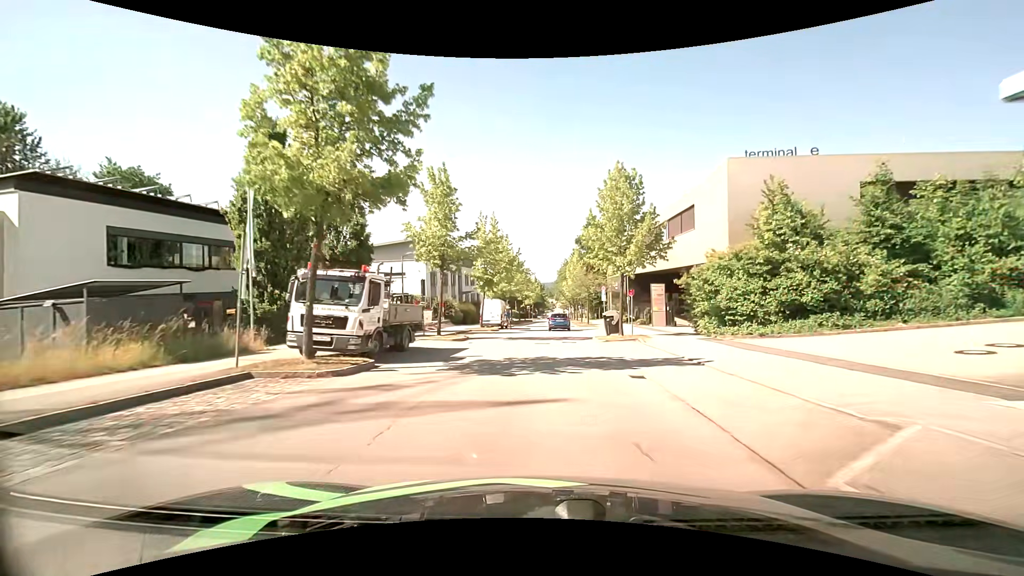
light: Day
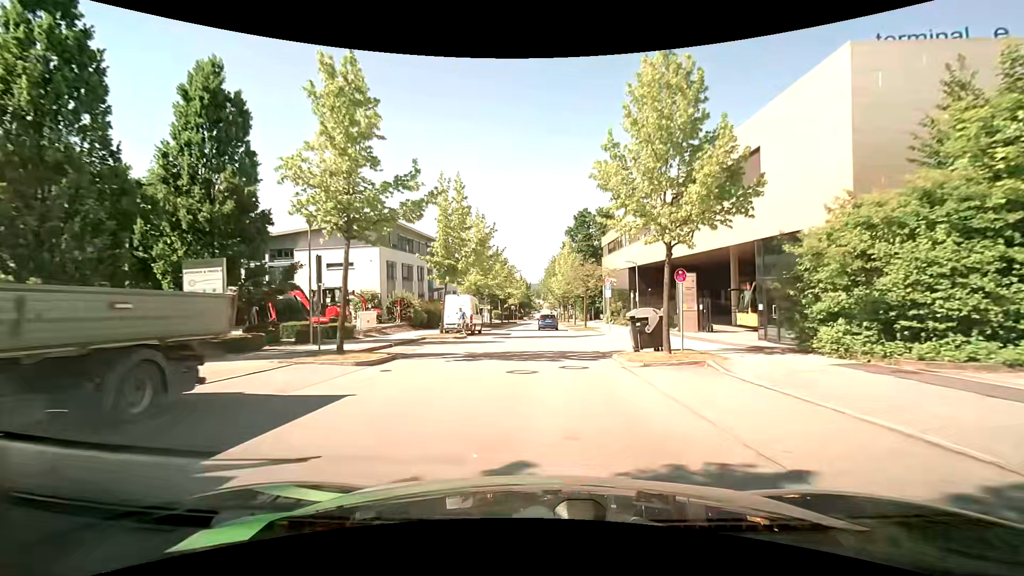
(+0.2, +11.5) m; +2°
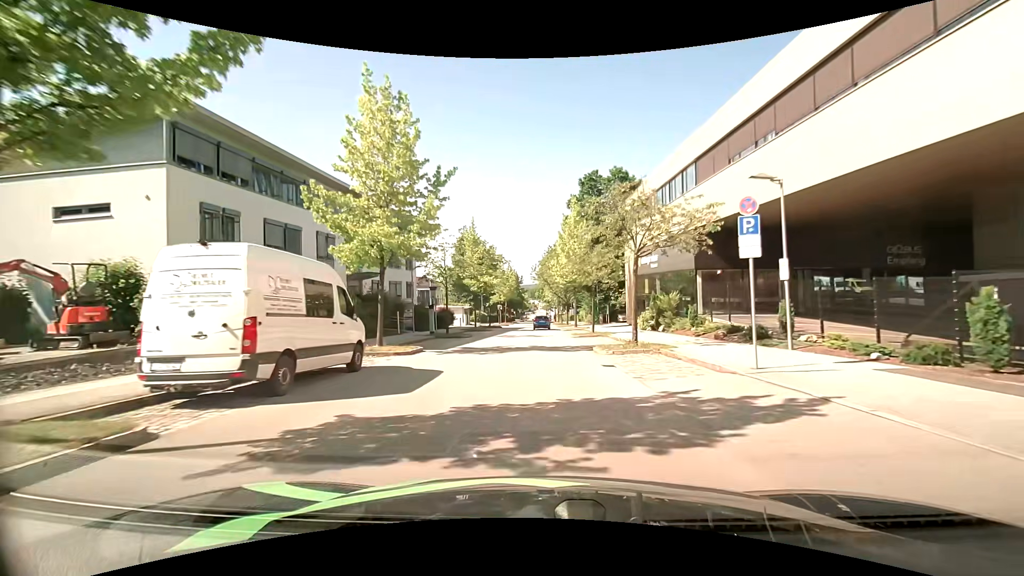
(+0.1, +24.1) m; 0°
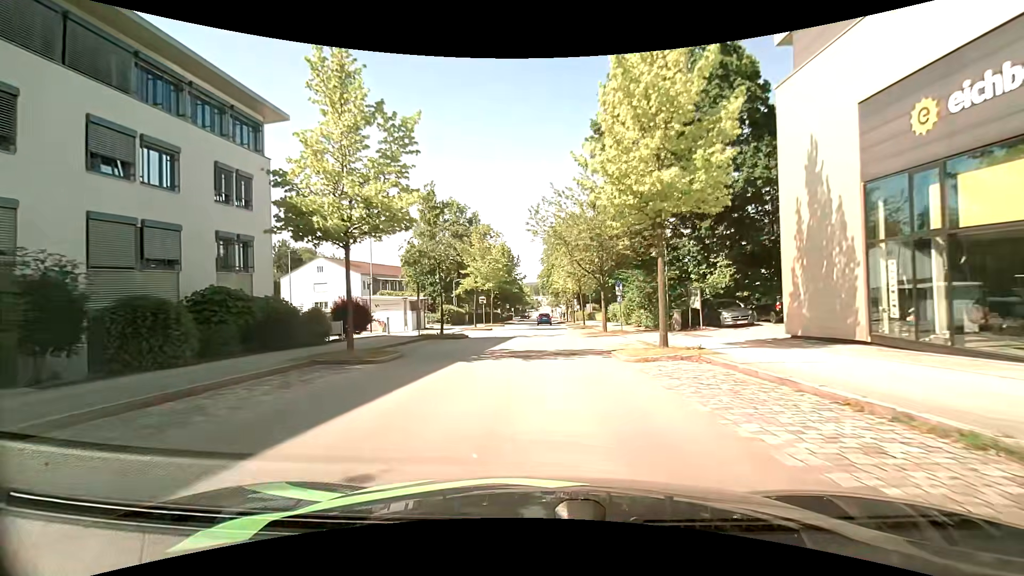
(0.0, +31.8) m; -1°
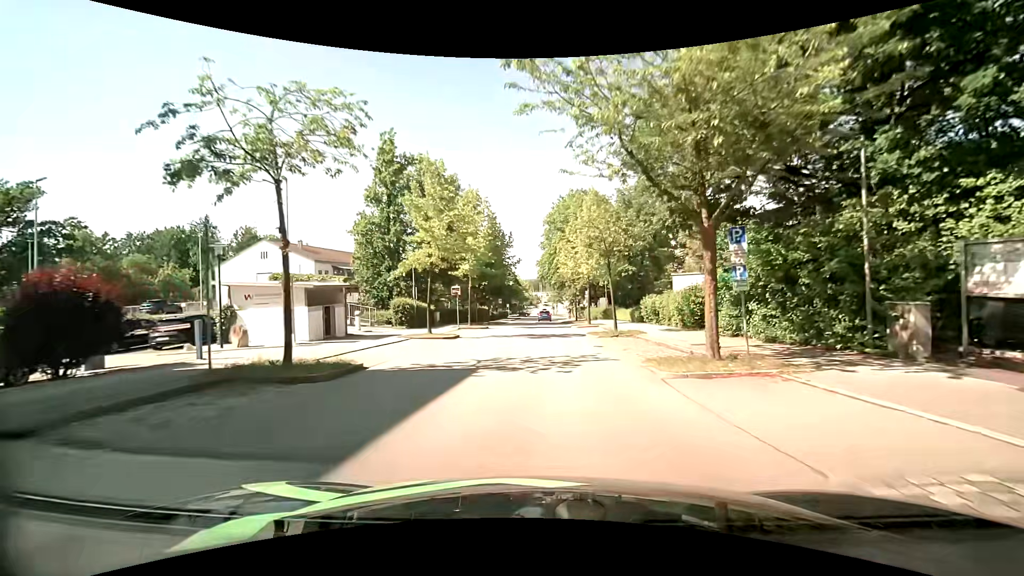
(+0.2, +17.7) m; 0°
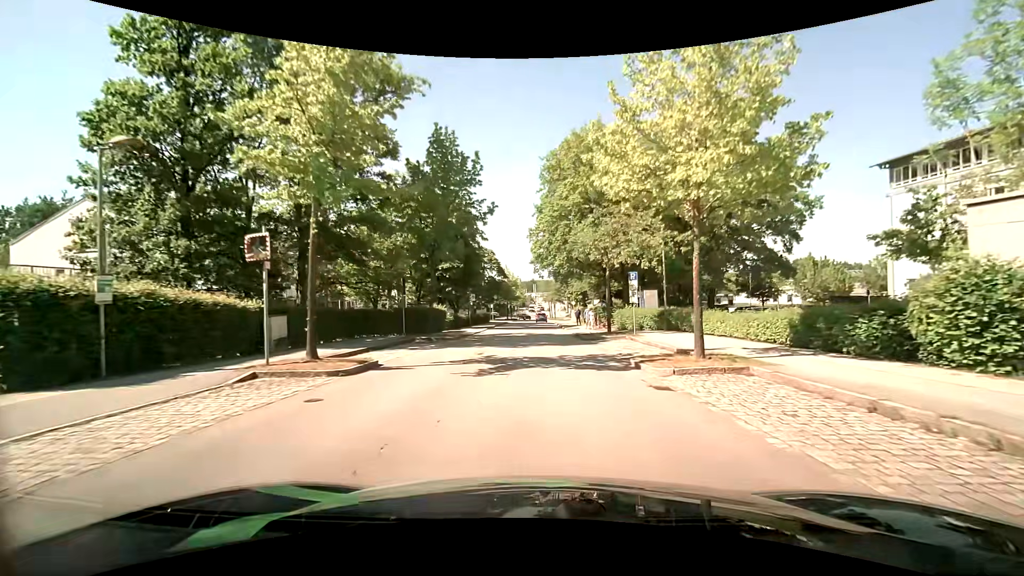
(+0.1, +27.1) m; +1°
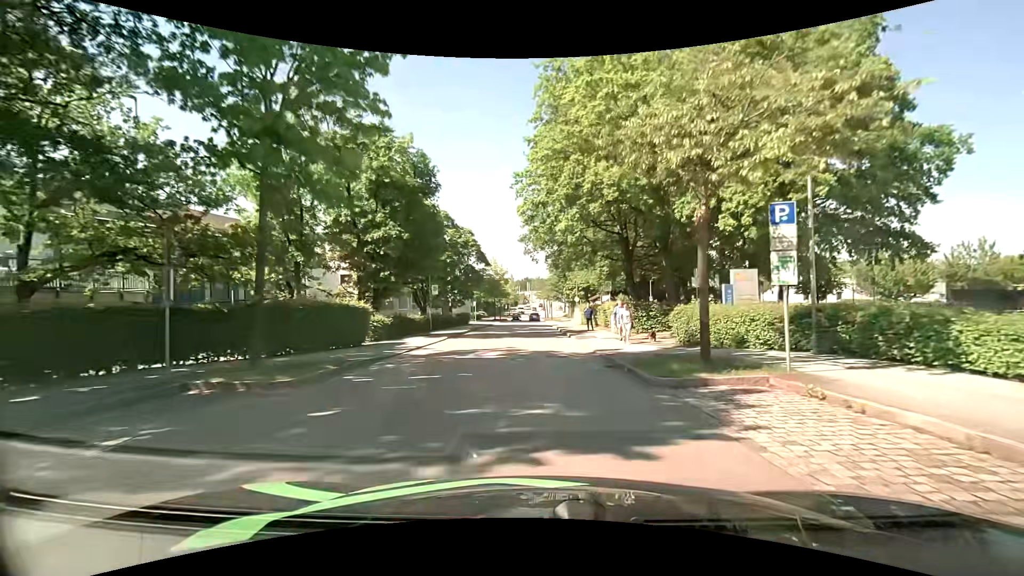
(+0.1, +15.7) m; 0°
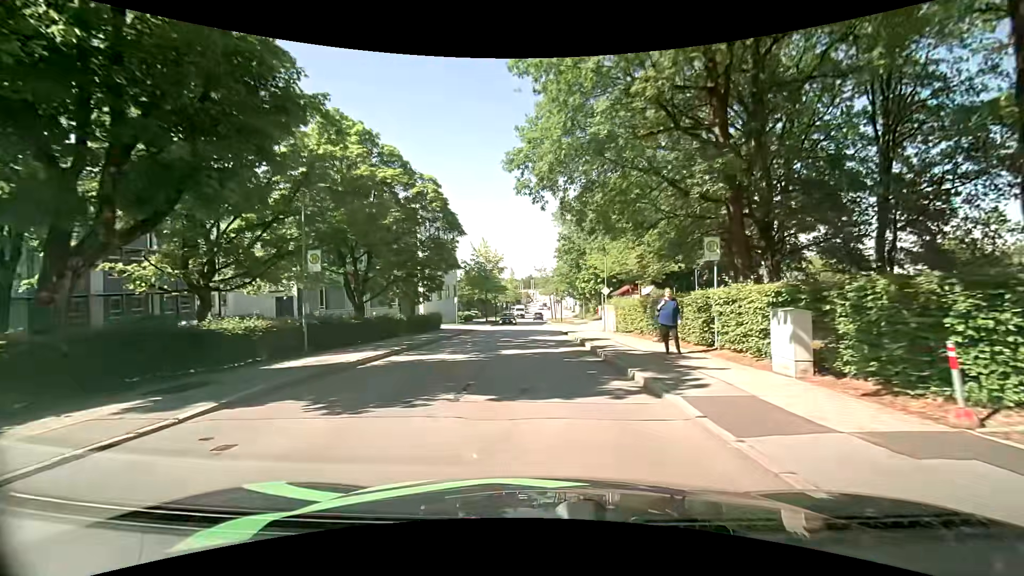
(0.0, +19.0) m; -1°
(0, +10) (0, +20) (+1, +30) (+3, +40) (+11, +45) (+21, +45) (+31, +45) (+41, +45) (+51, +44) (+61, +44) m
